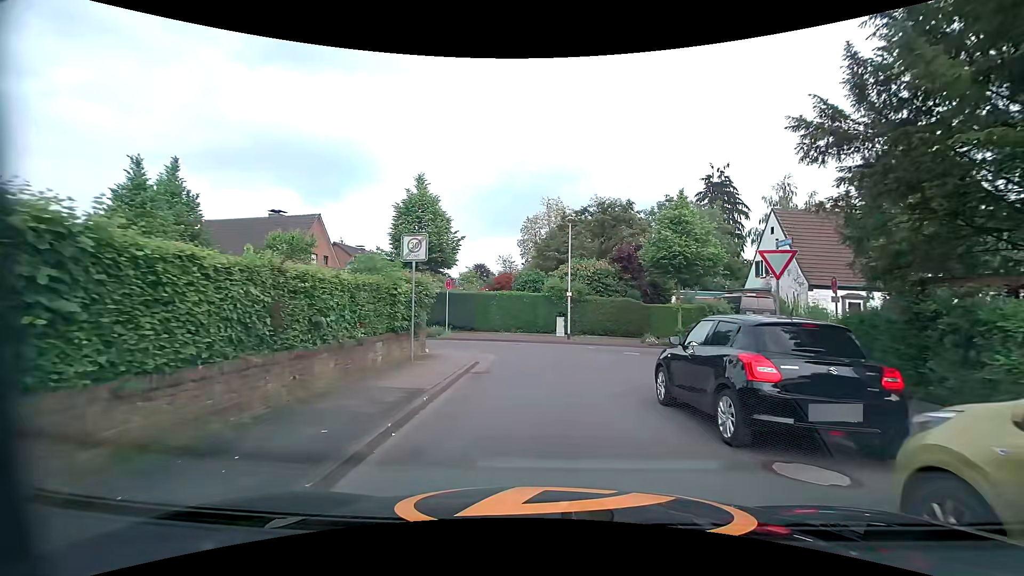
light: Day
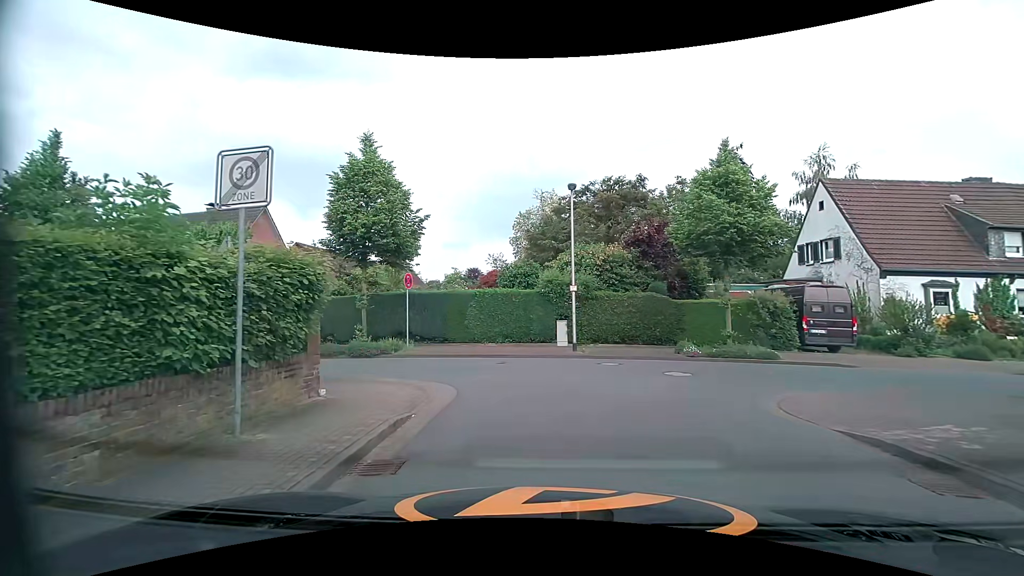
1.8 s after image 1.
(+0.1, +6.6) m; 0°
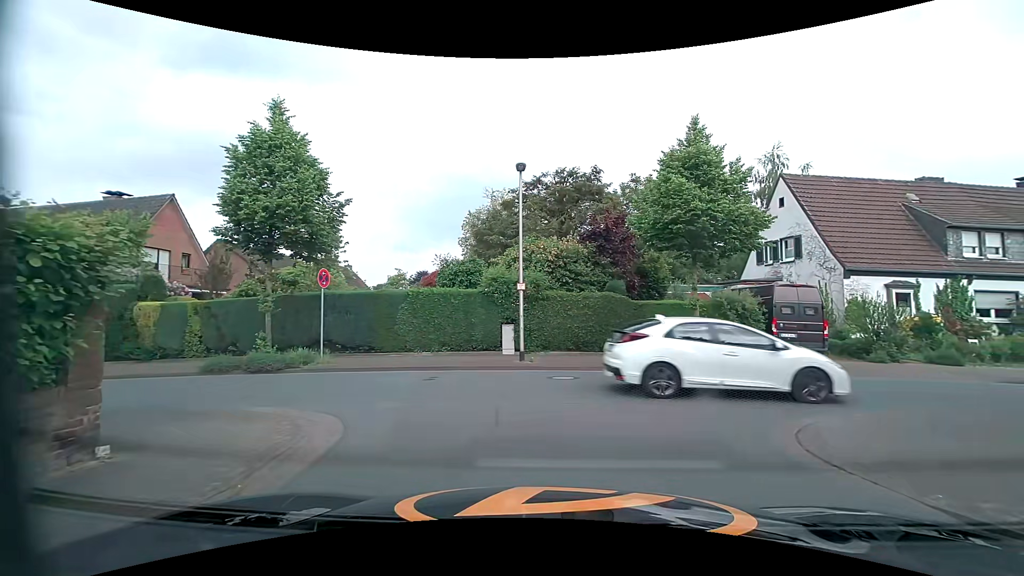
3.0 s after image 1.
(+0.1, +2.7) m; +7°
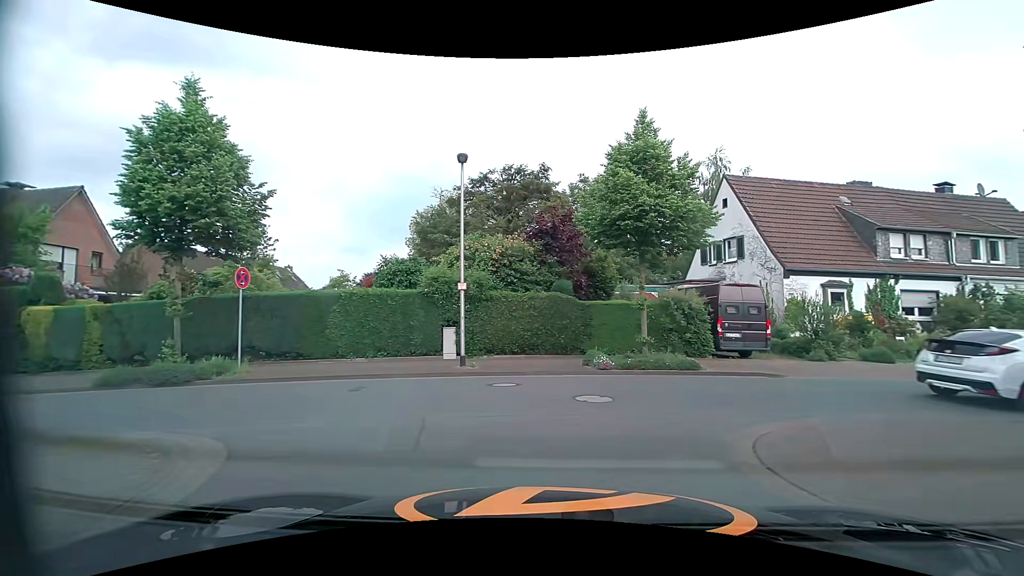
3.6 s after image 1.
(+0.1, +1.0) m; +6°
